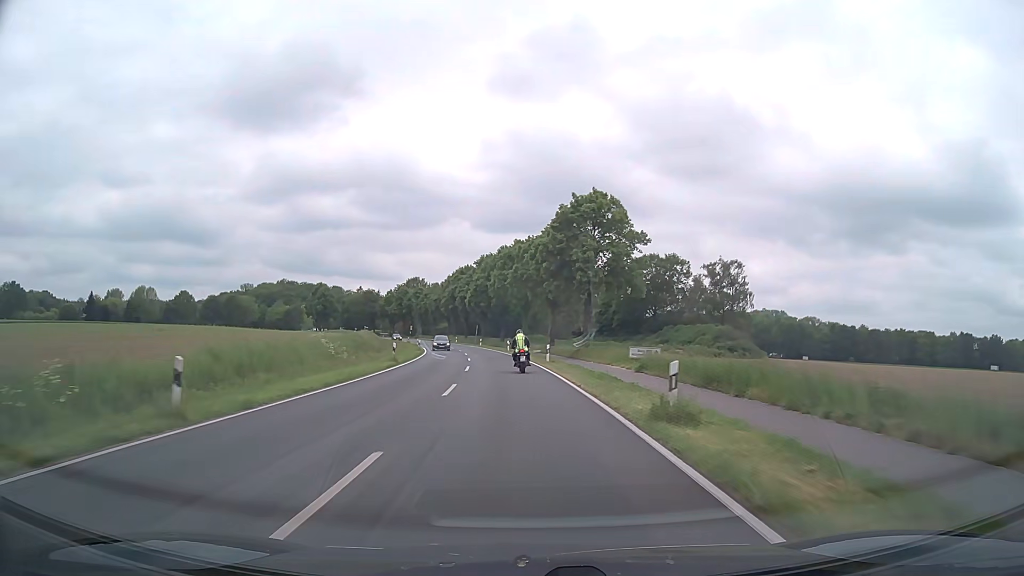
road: secondary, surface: asphalt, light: Day
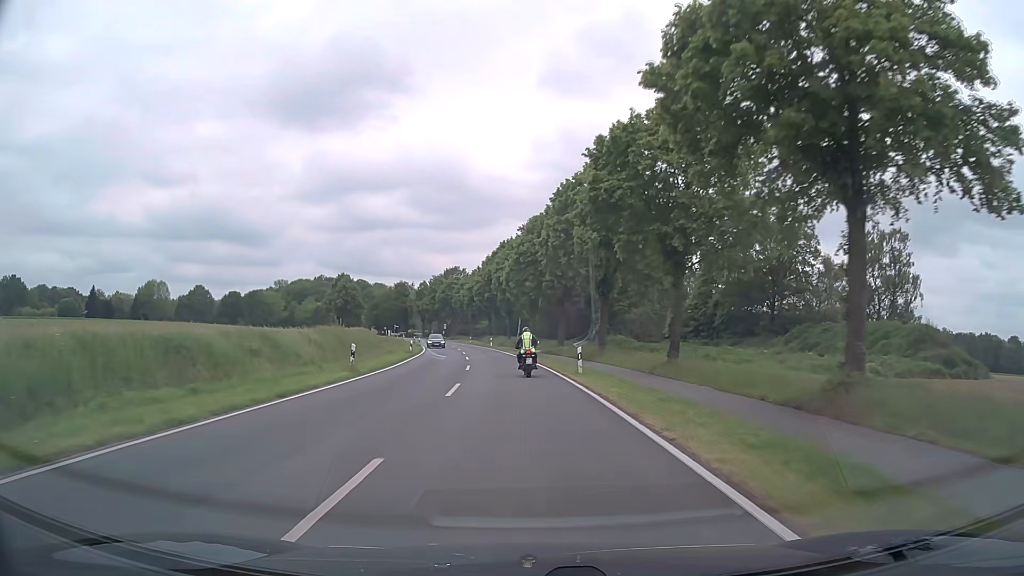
(-1.5, +36.6) m; -5°
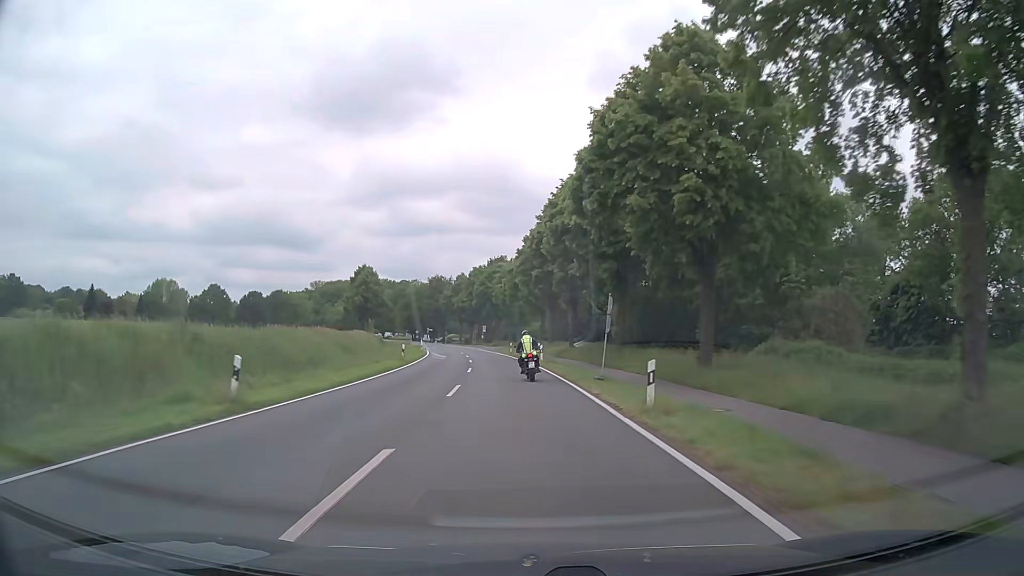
(-1.5, +35.5) m; -5°
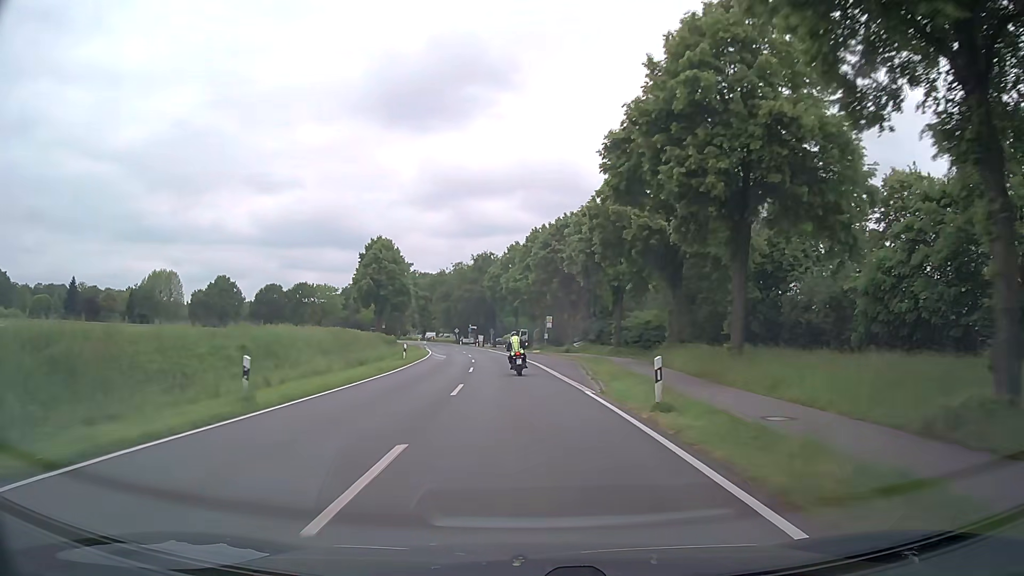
(-2.6, +47.9) m; -6°
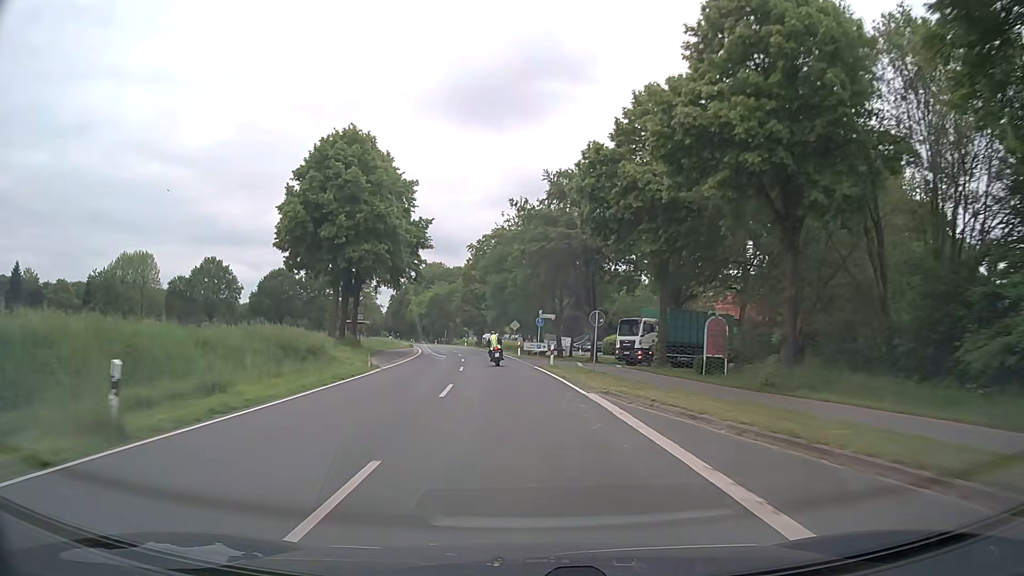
(-4.0, +61.4) m; -8°
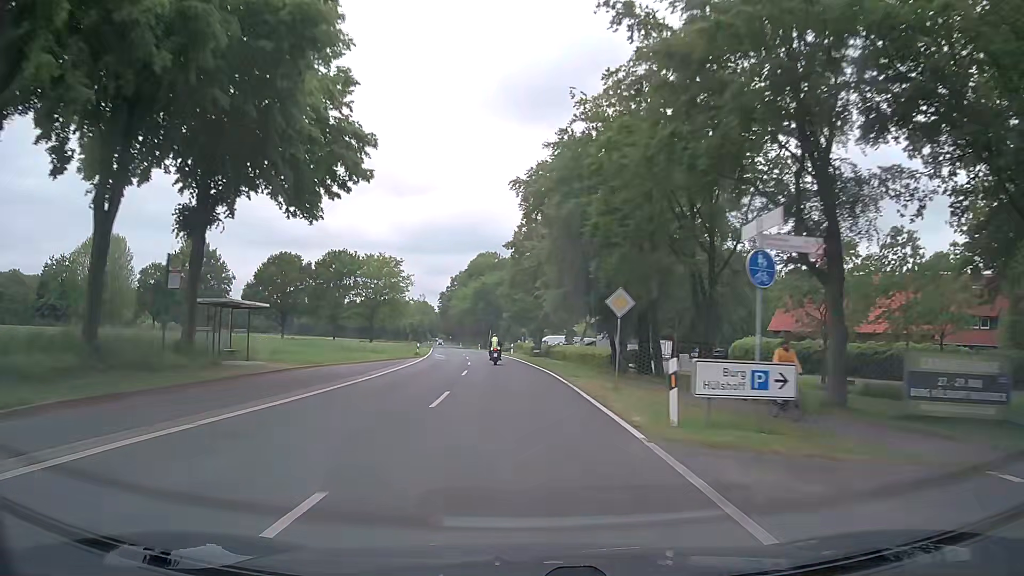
(-1.6, +37.9) m; -5°
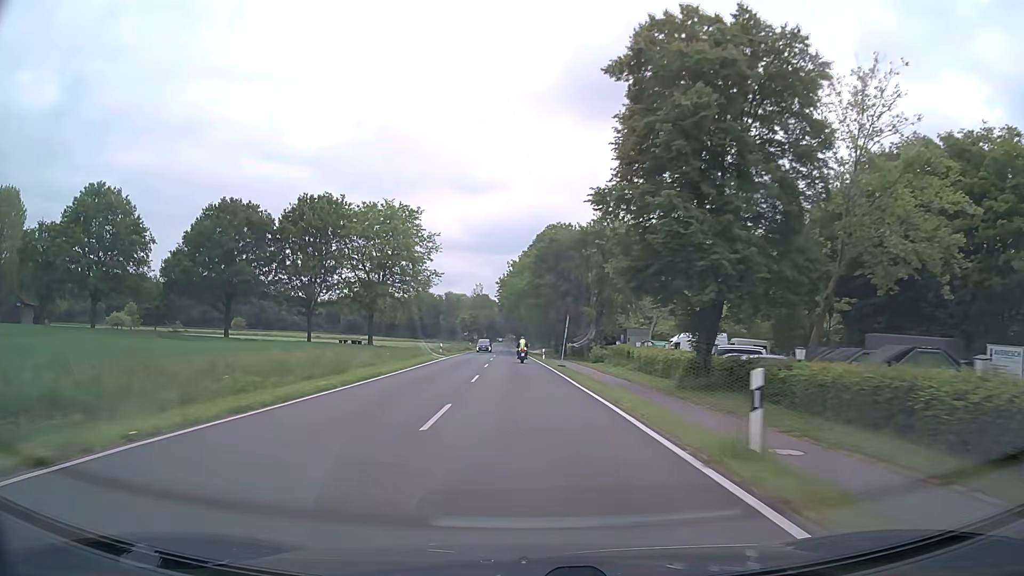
(-3.0, +51.9) m; -6°
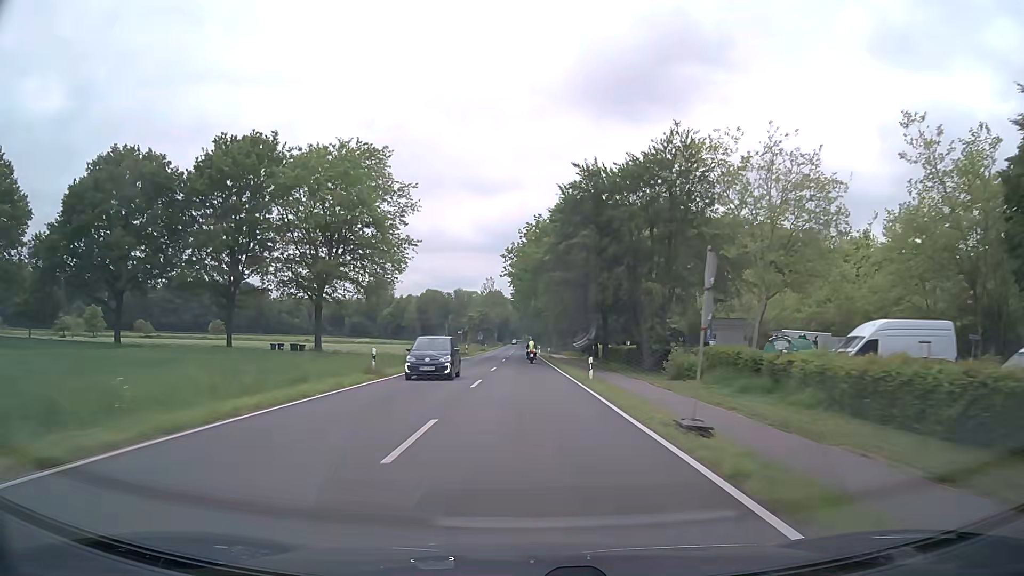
(-0.4, +27.3) m; -1°
(0, +10) (0, +20) (0, +30) (0, +40) (0, +50) (0, +60) (0, +70) (0, +80) (-1, +90) (-1, +100) m
